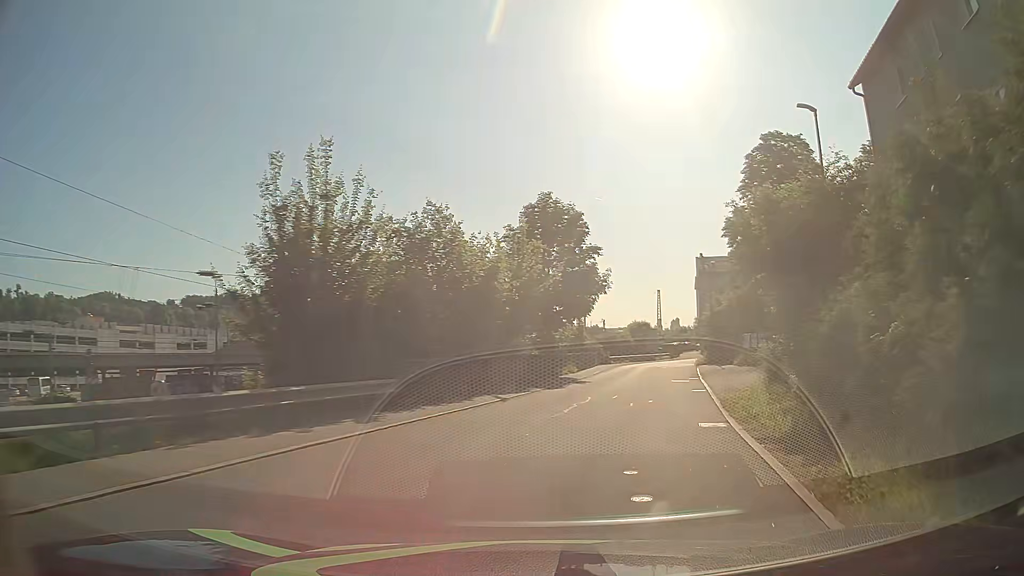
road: residential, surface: asphalt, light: Day
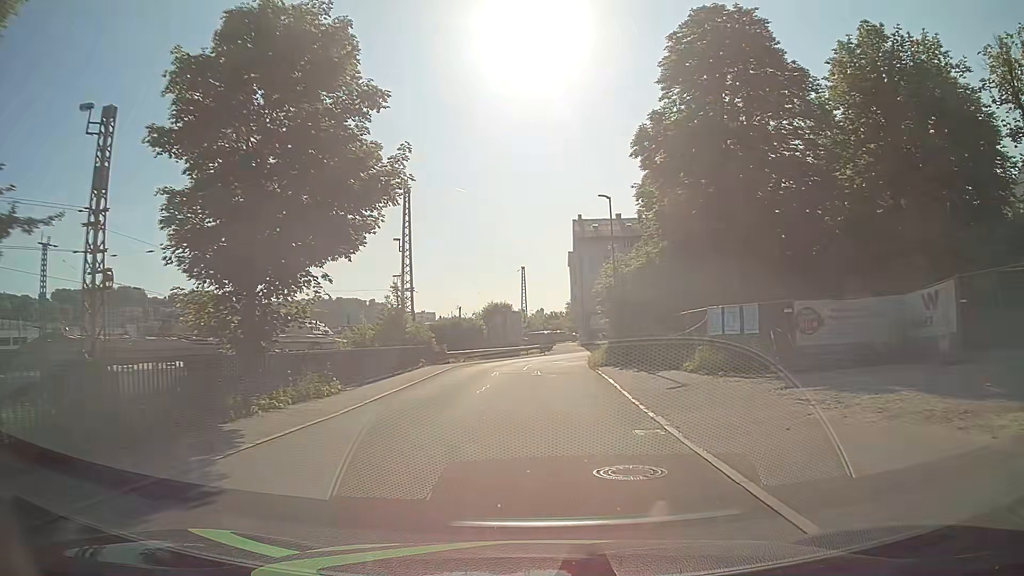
(+4.3, +22.9) m; +13°
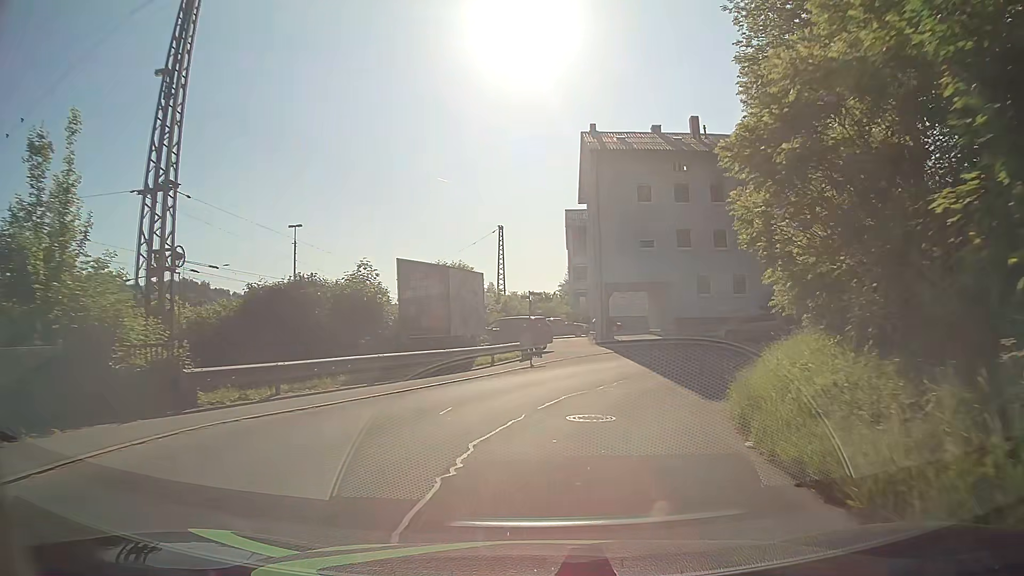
(+0.2, +29.9) m; +1°
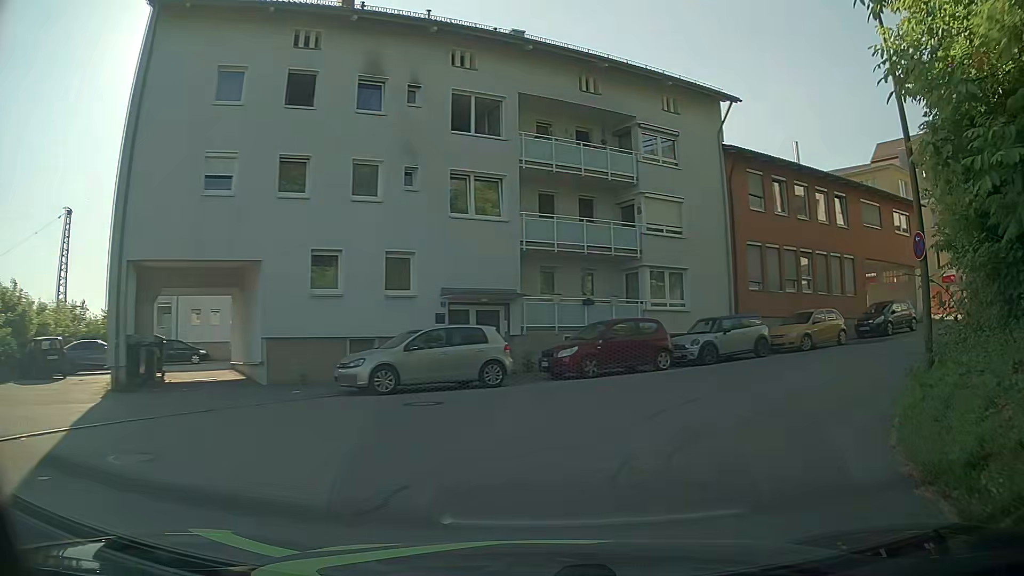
(+4.0, +19.4) m; +32°
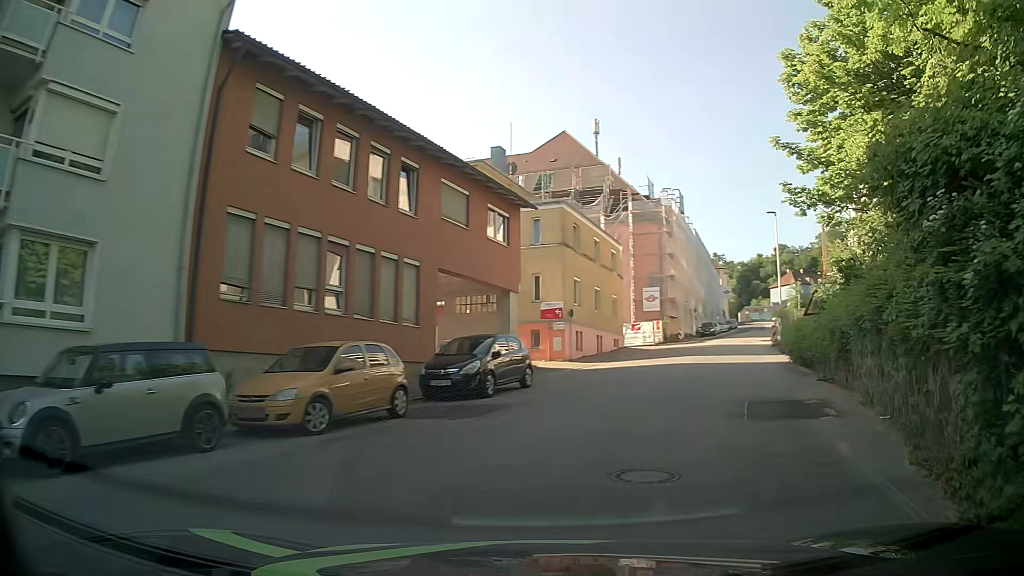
(+4.2, +12.6) m; +37°
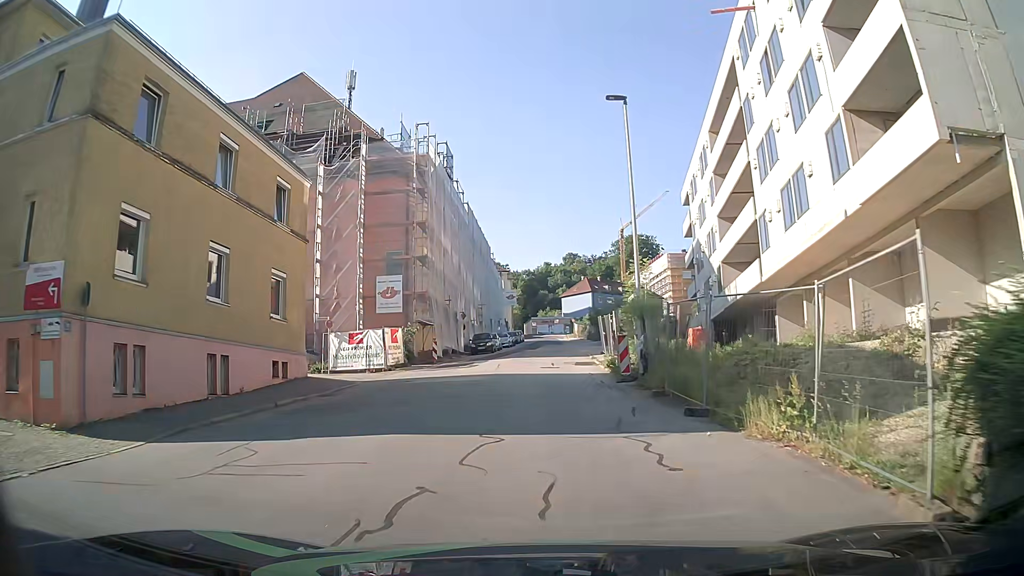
(+6.5, +22.0) m; +21°
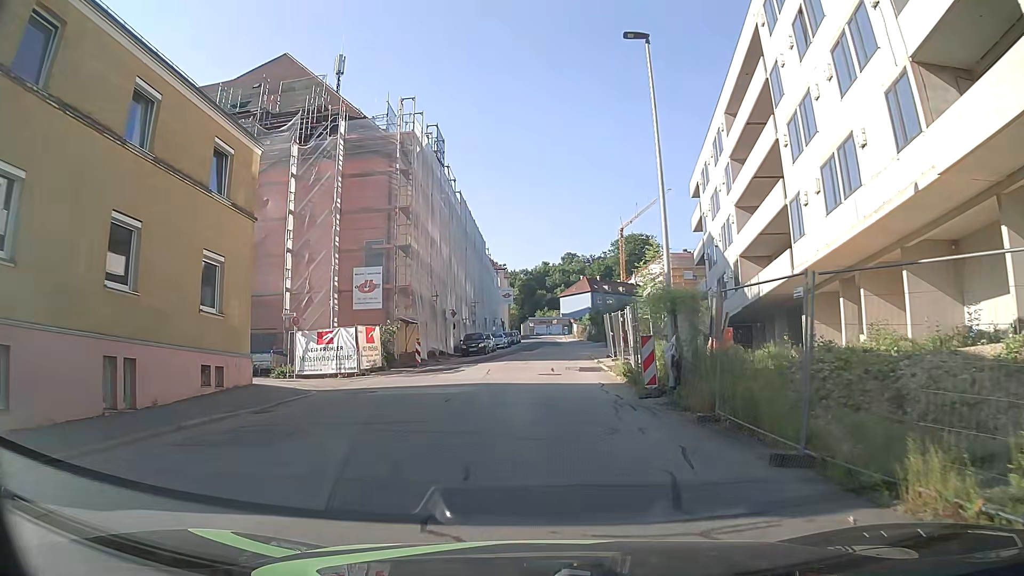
(-0.1, +4.4) m; -1°
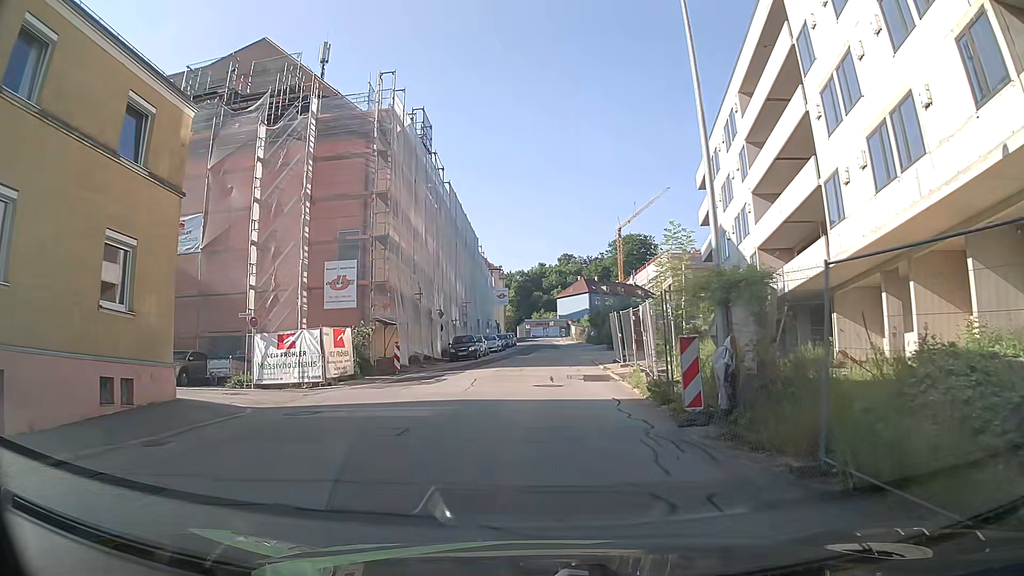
(+0.1, +4.1) m; +1°
